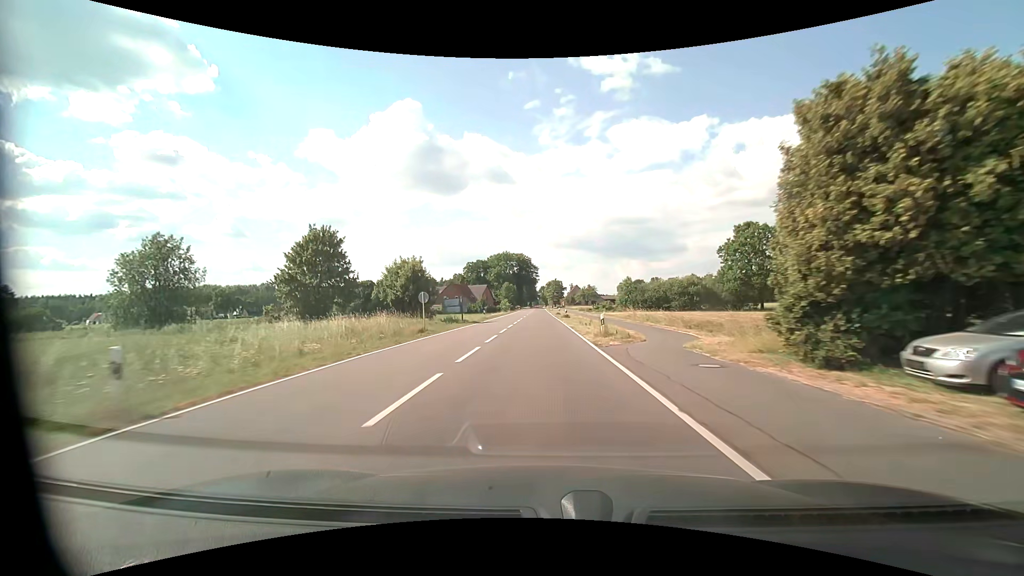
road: tertiary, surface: asphalt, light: Day
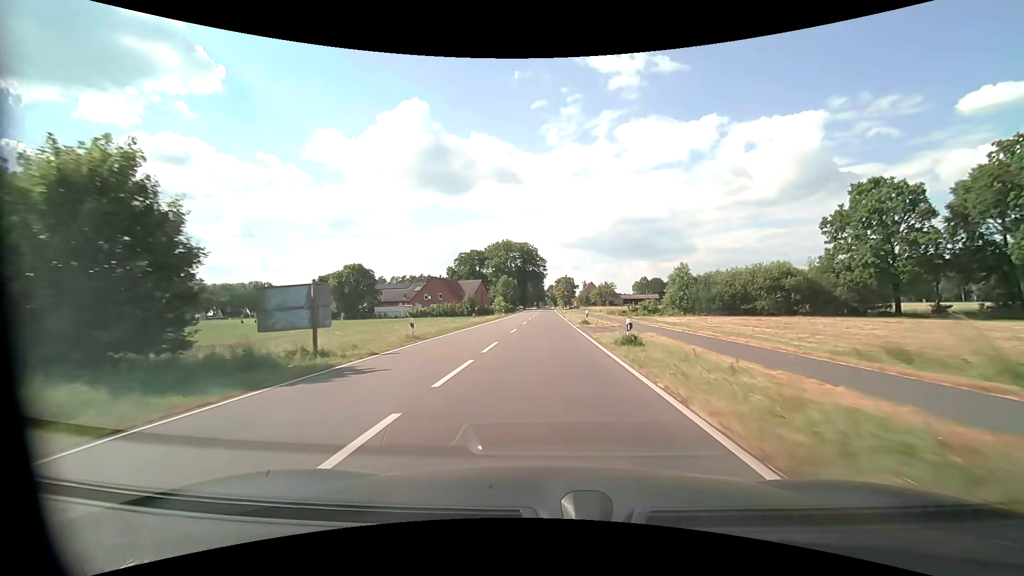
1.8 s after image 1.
(-0.3, +33.9) m; -1°
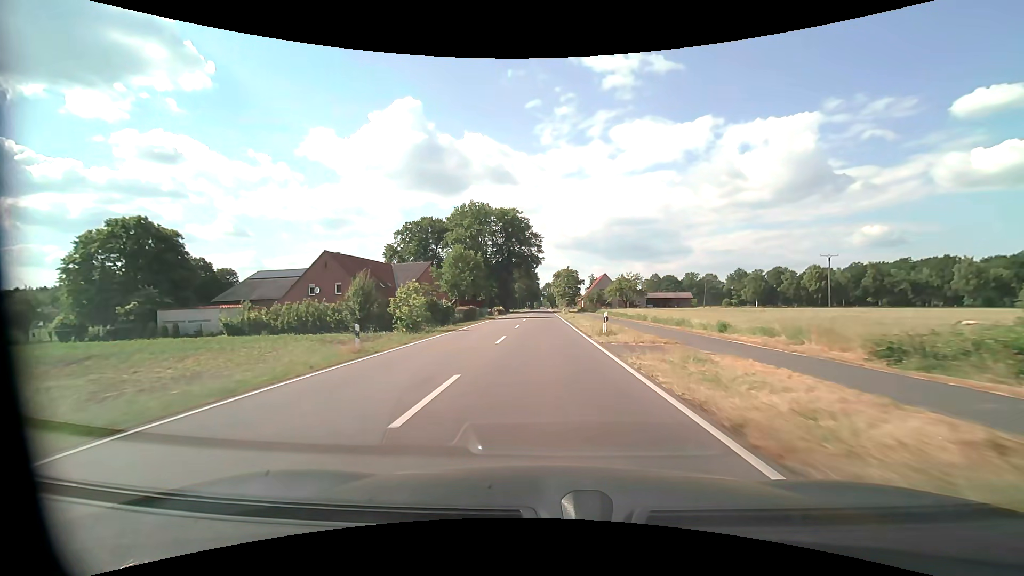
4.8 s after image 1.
(+0.2, +55.9) m; +1°
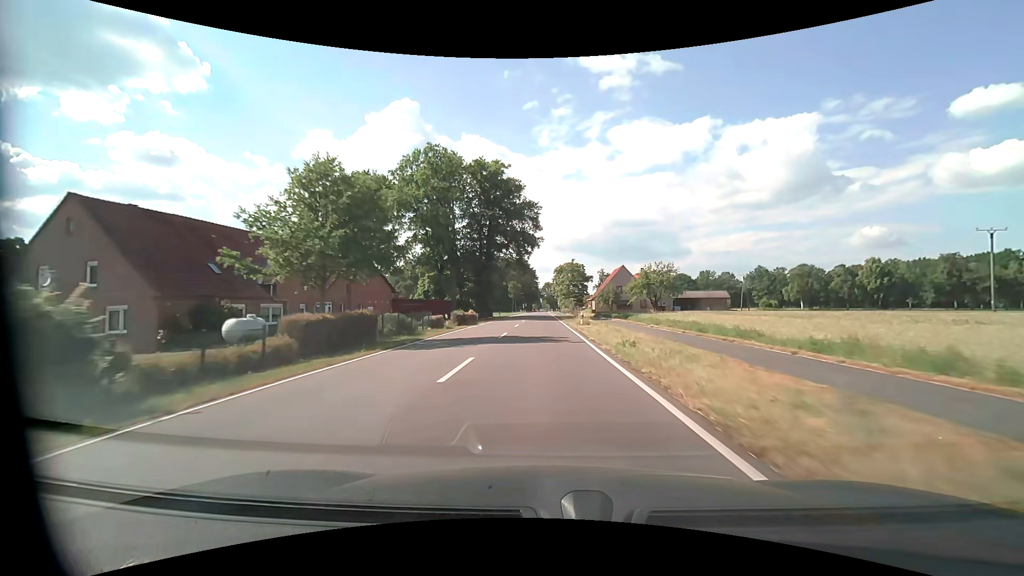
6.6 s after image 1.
(+0.1, +33.3) m; 0°
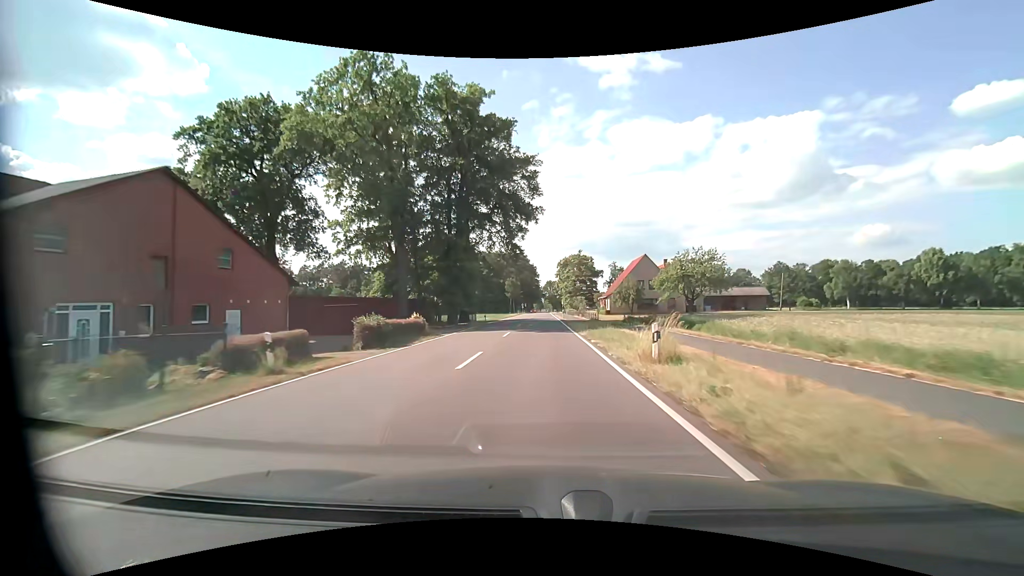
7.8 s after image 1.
(0.0, +22.1) m; 0°
(0, +10) (0, +20) (0, +30) (0, +40) (0, +50) (0, +60) (0, +70) (0, +80) (0, +90) (0, +100) m
